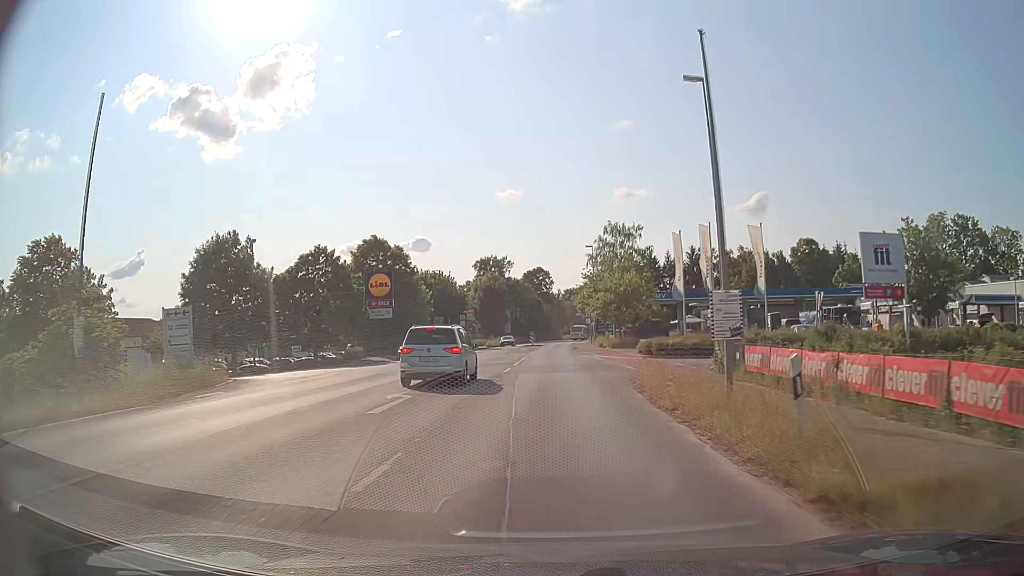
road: tertiary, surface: asphalt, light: Day
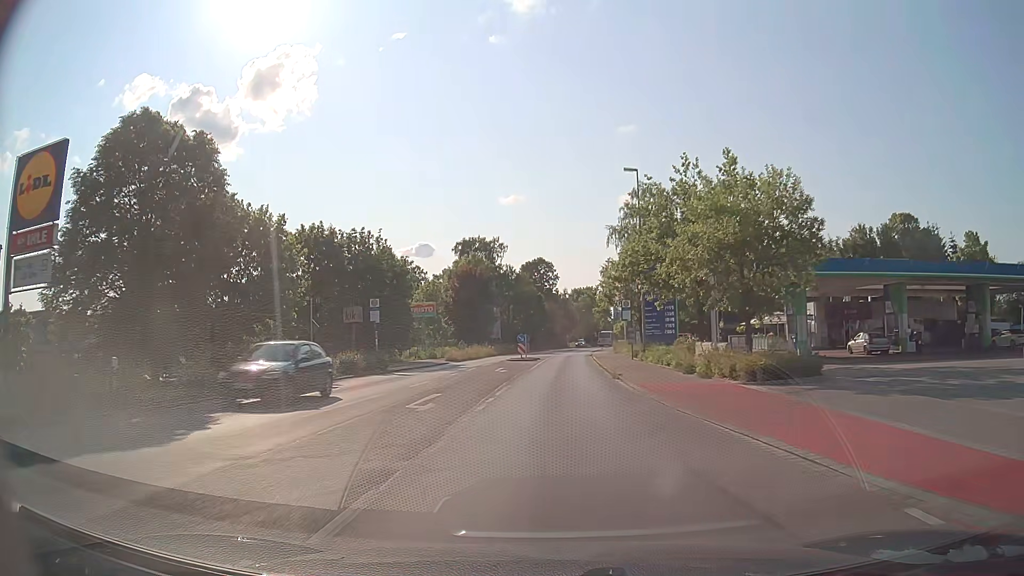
(+0.3, +36.5) m; 0°
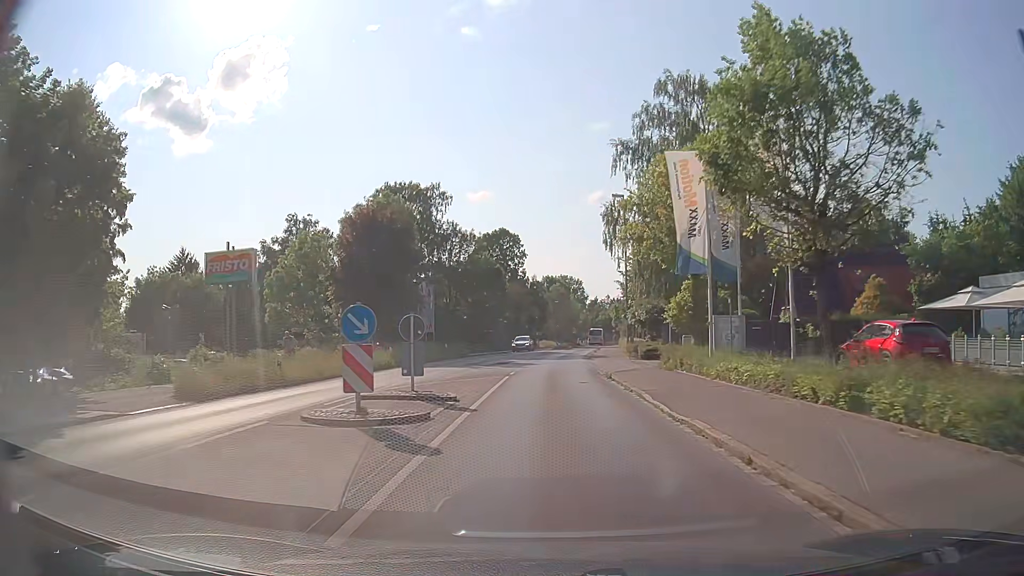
(+0.6, +37.0) m; +3°
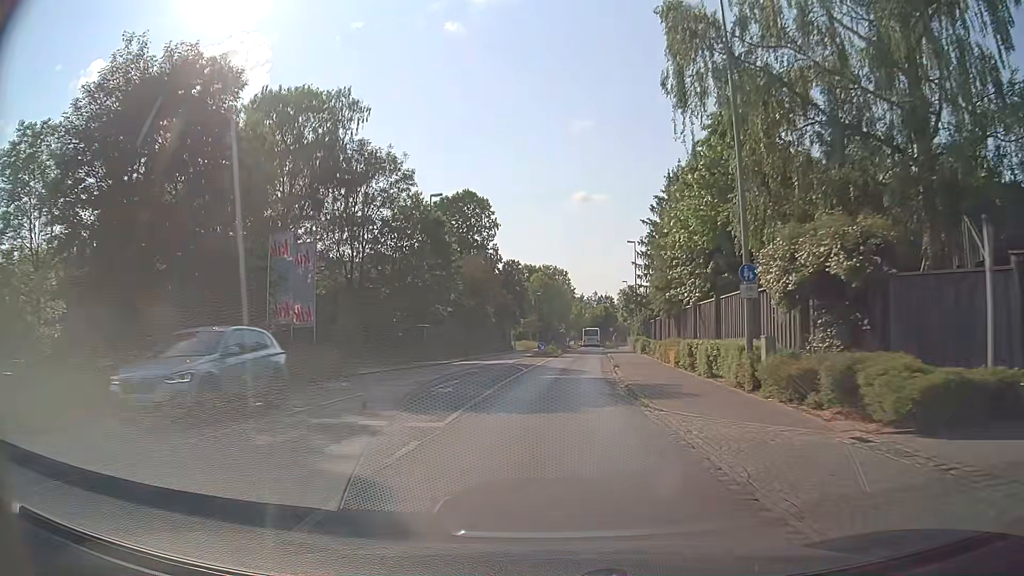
(+0.5, +30.0) m; +1°
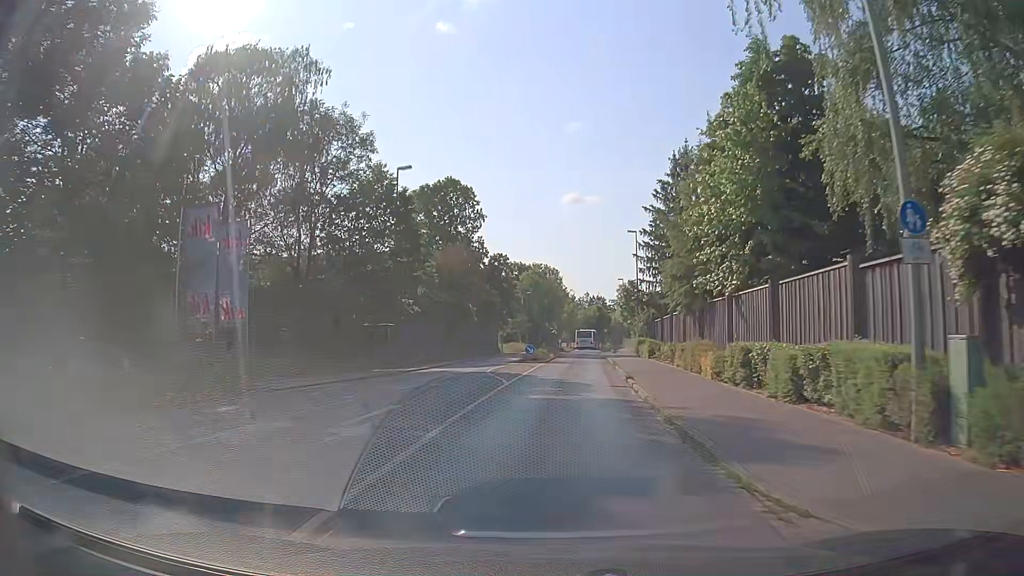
(+0.1, +7.5) m; +1°
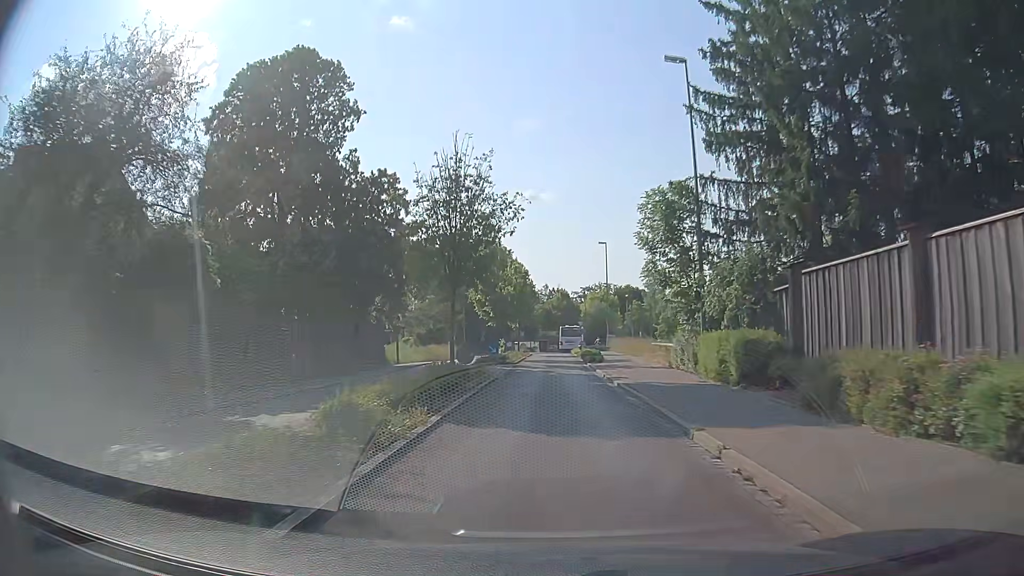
(+1.7, +37.3) m; +4°
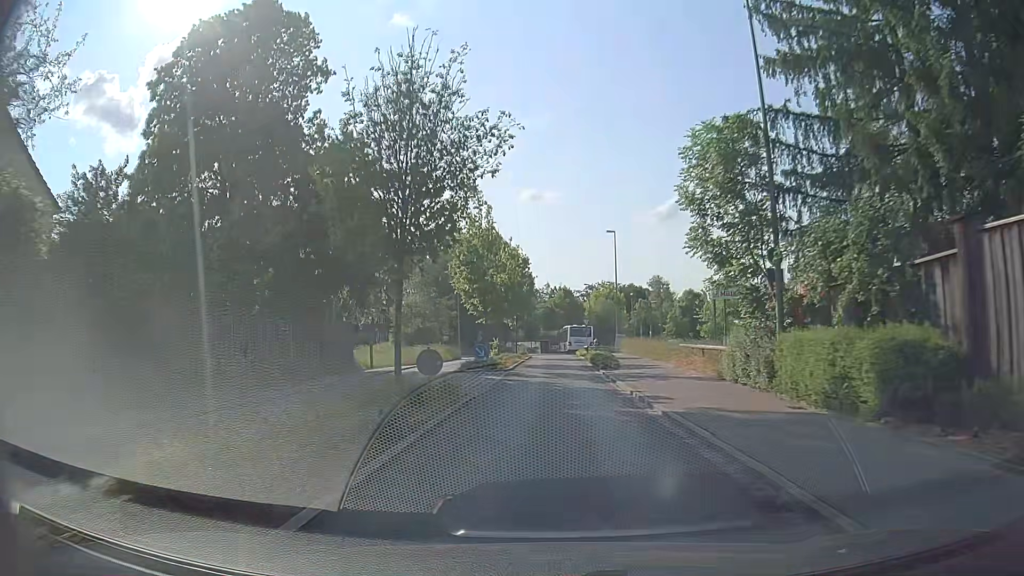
(0.0, +7.1) m; 0°
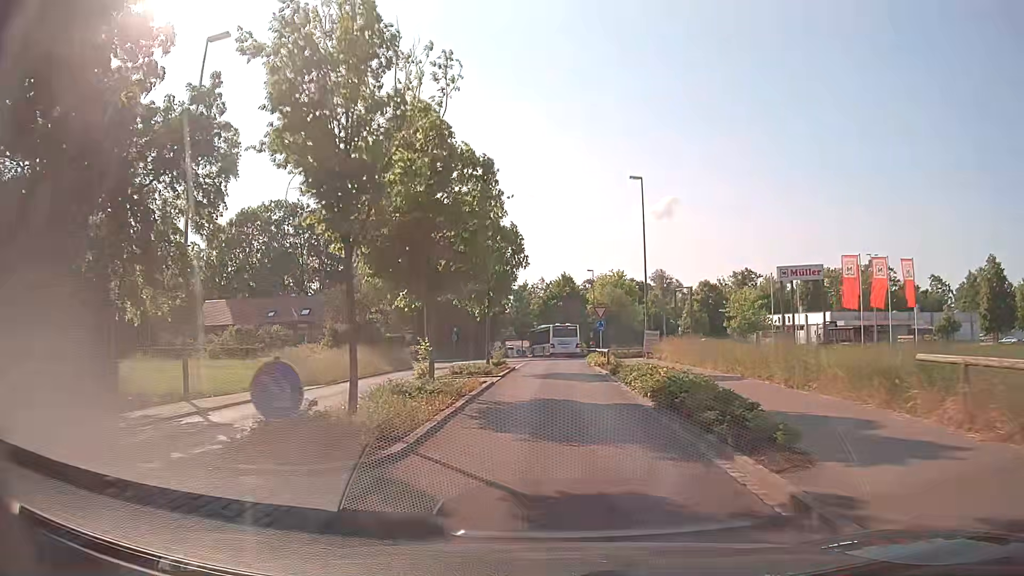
(-0.1, +19.6) m; 0°
(0, +10) (0, +20) (0, +30) (0, +40) (+3, +50) (+2, +59) (0, +69) (0, +79) (0, +89) (0, +99) m
